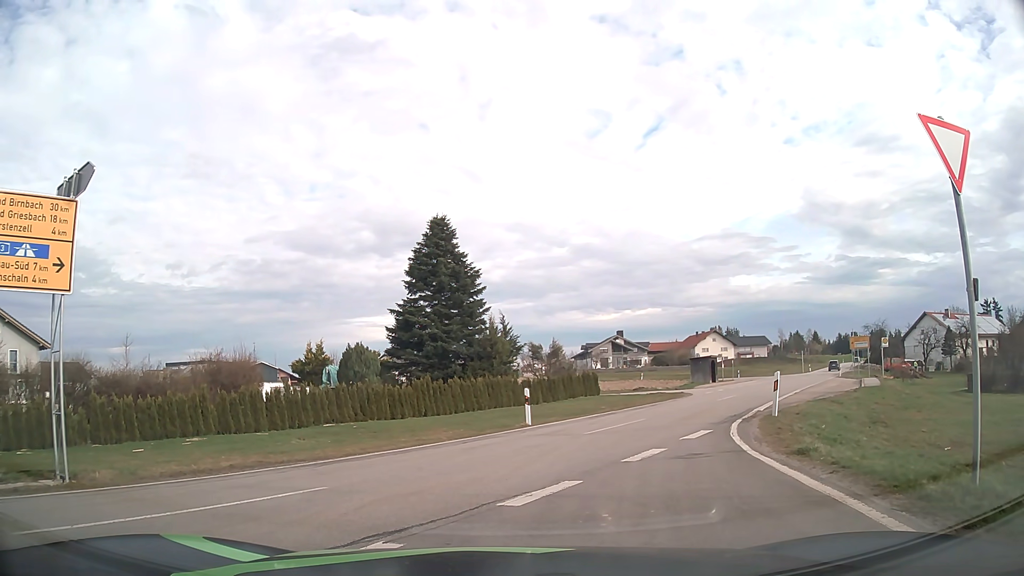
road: secondary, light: Day
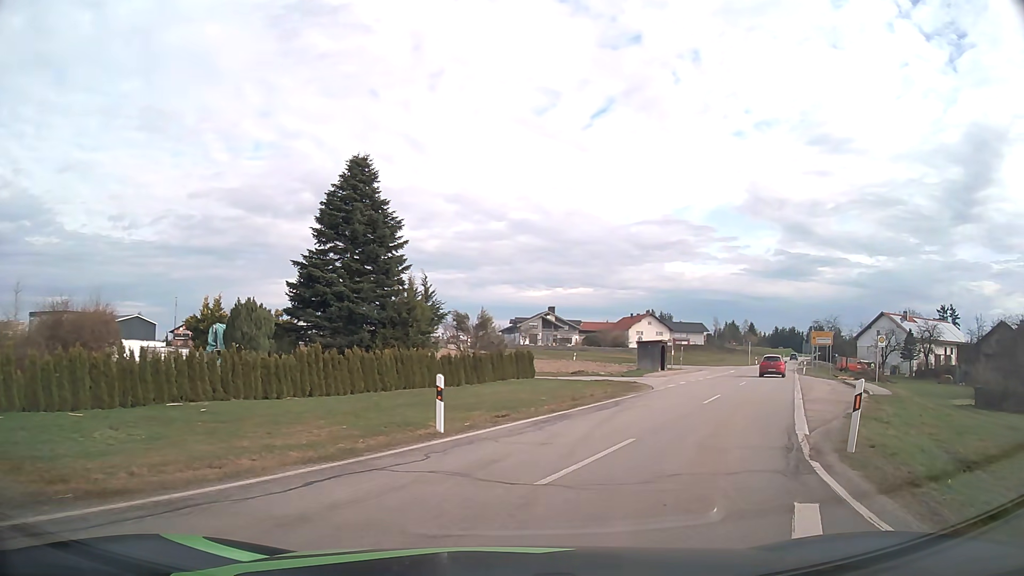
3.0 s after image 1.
(+0.2, +7.8) m; +5°
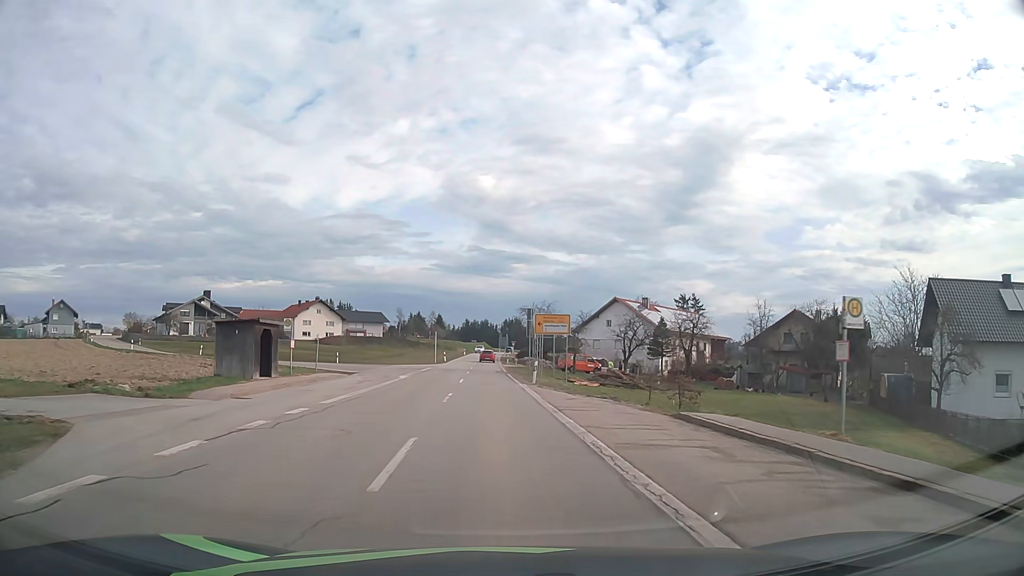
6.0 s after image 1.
(+8.7, +23.8) m; +28°
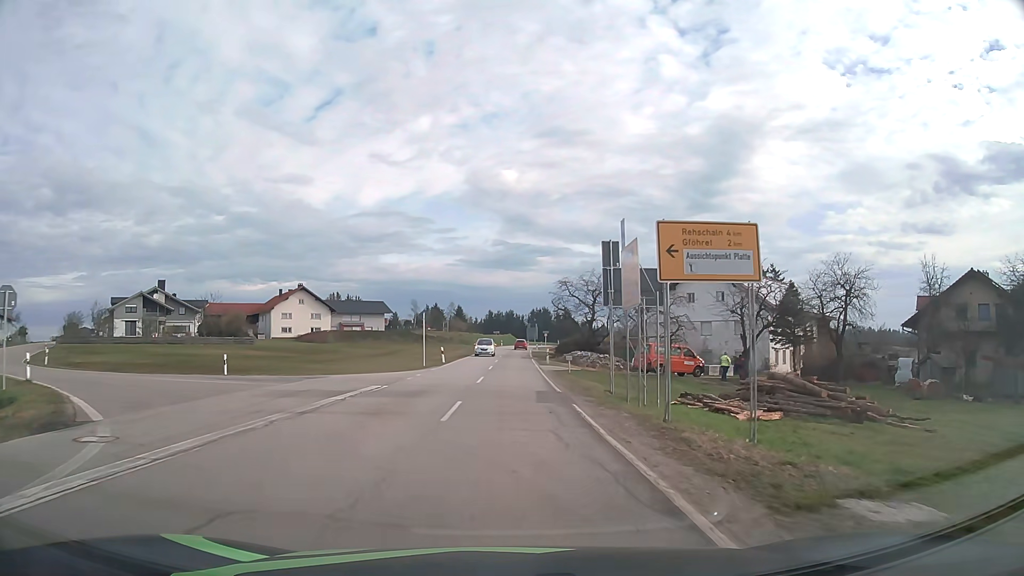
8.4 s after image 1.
(-0.8, +30.4) m; -2°
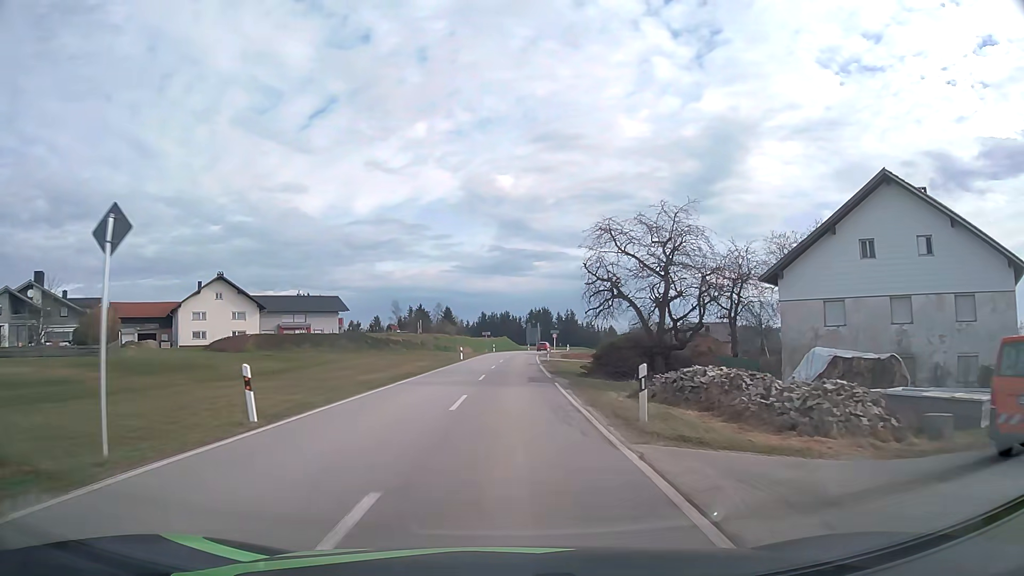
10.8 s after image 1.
(+0.3, +33.7) m; +1°
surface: asphalt
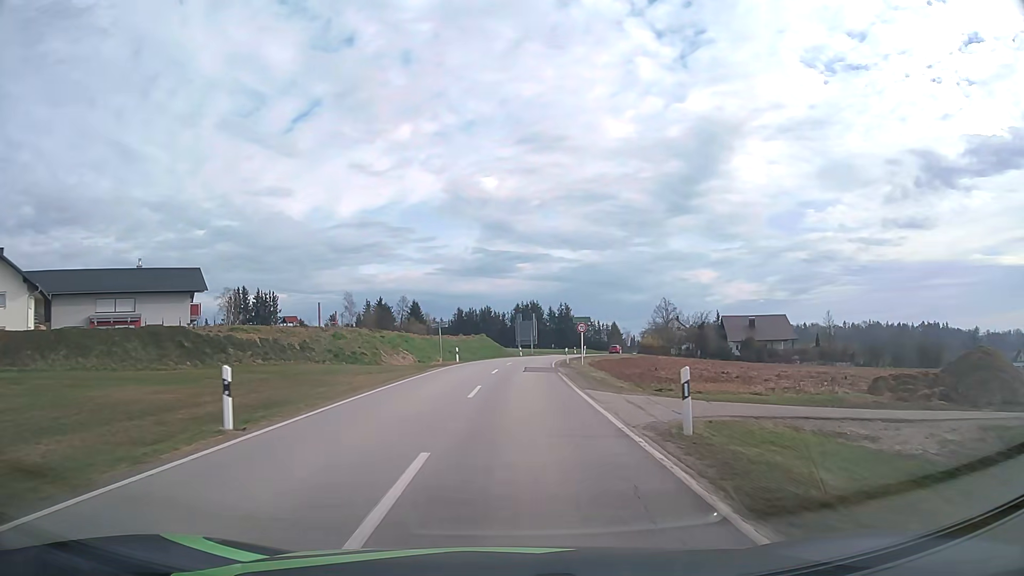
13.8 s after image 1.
(+0.3, +45.3) m; +1°
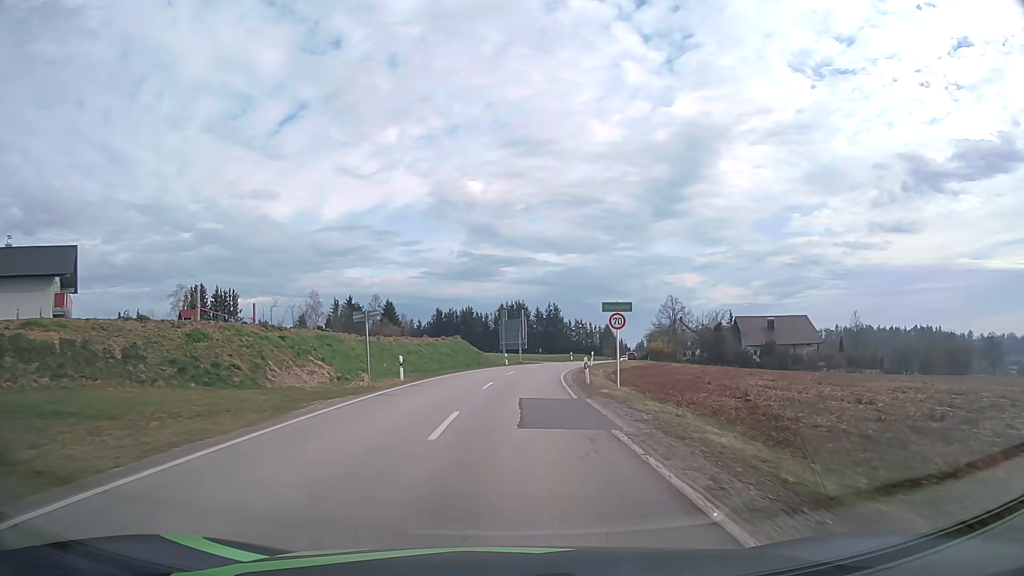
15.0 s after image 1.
(+0.2, +18.3) m; +1°
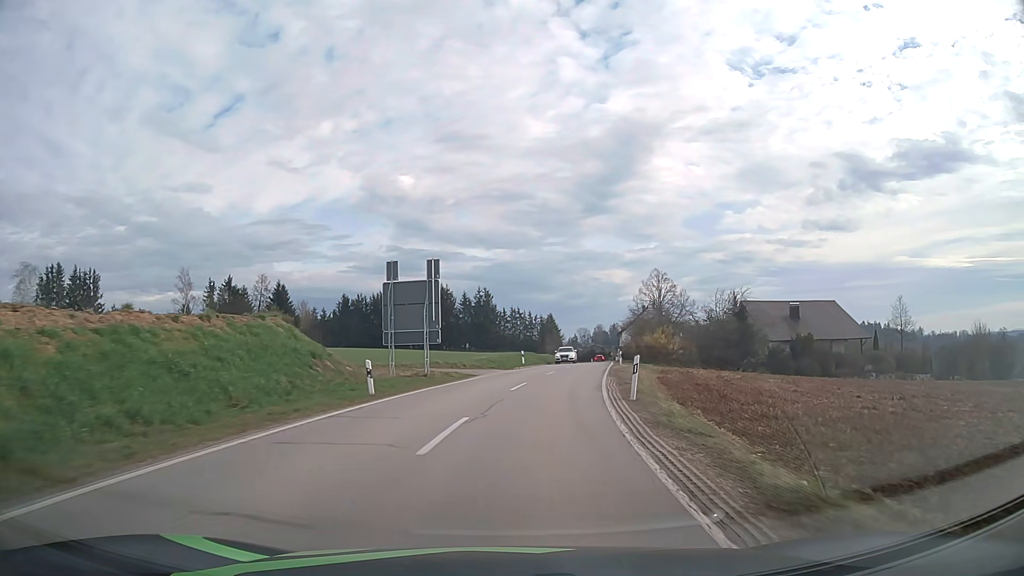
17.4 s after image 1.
(+1.4, +36.6) m; +6°
(0, +10) (+1, +20) (+3, +30) (+4, +40) (+6, +50) (+8, +59) (+9, +69) (+11, +79) (+12, +89) (+14, +99) m
